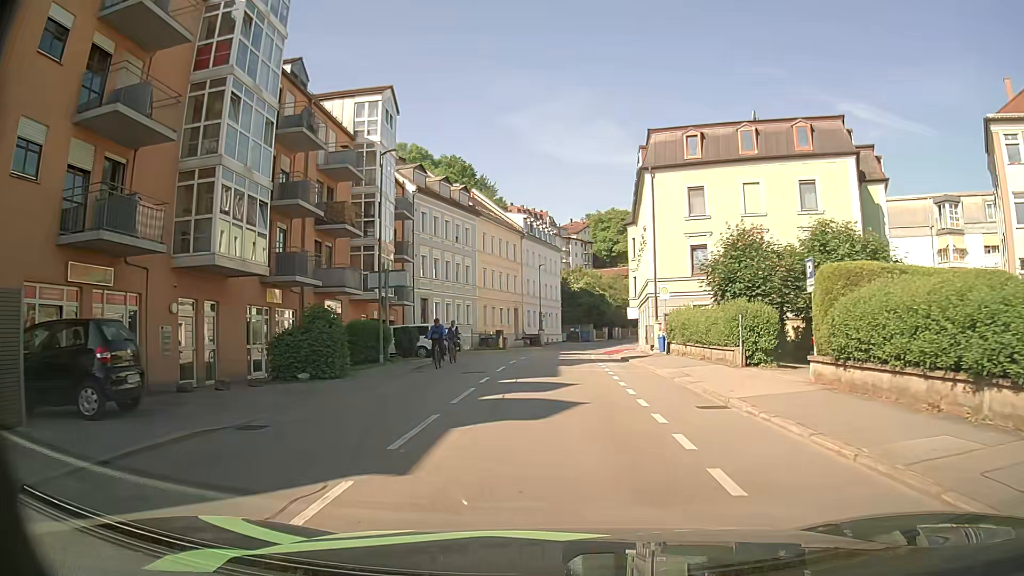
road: tertiary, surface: asphalt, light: Day
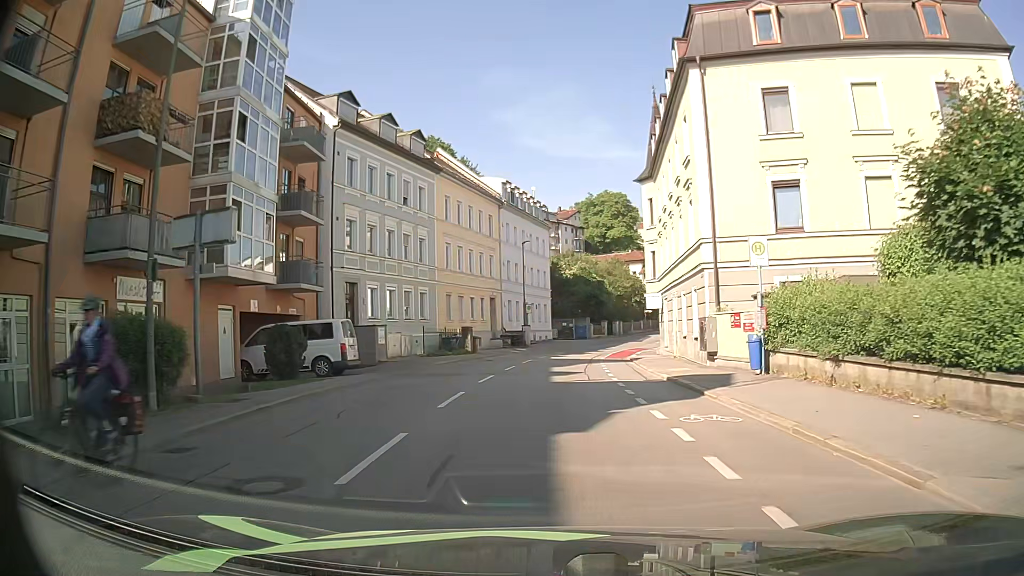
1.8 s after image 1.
(0.0, +15.4) m; +1°
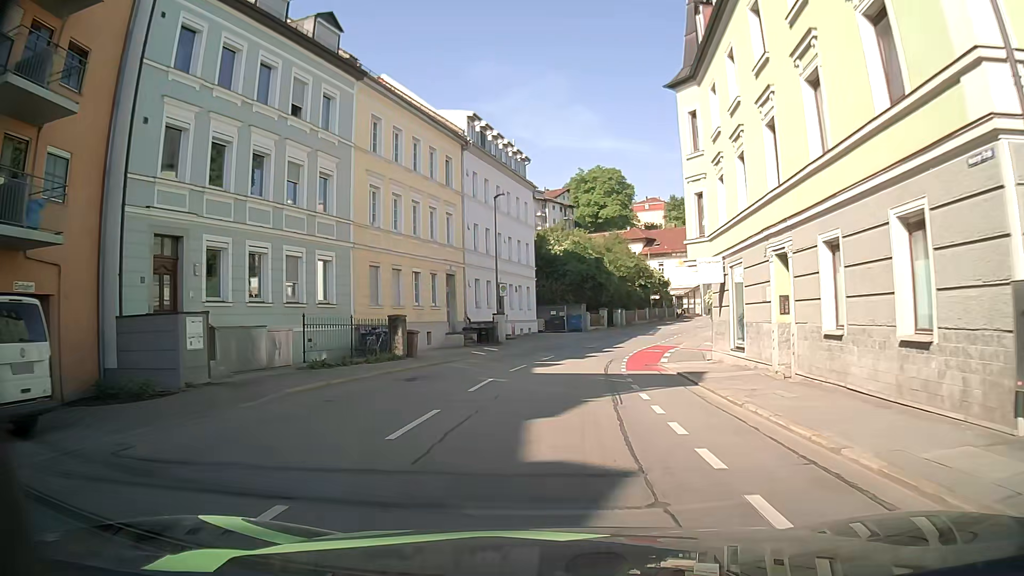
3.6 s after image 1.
(0.0, +15.7) m; +1°
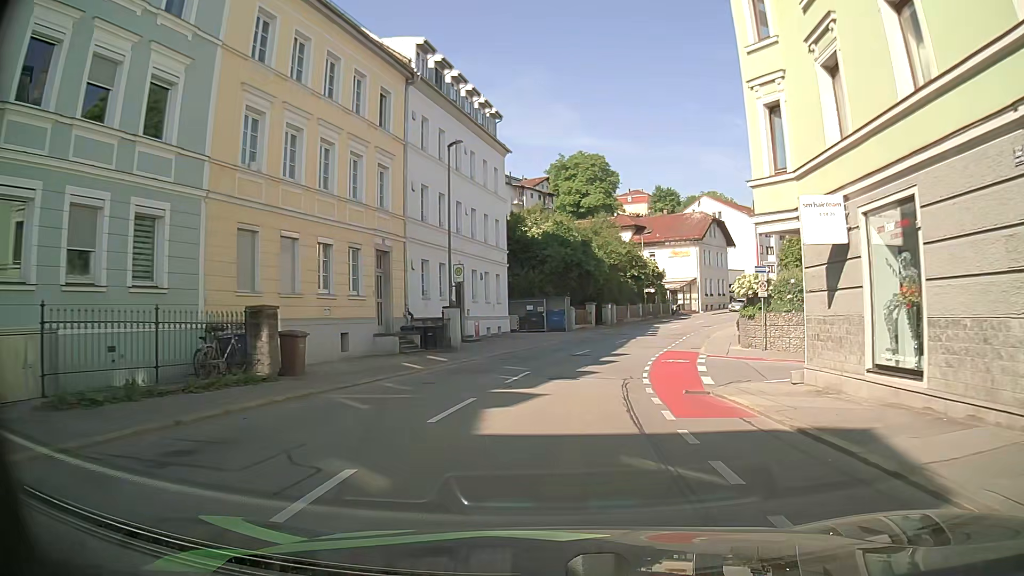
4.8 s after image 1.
(+0.1, +10.6) m; +1°
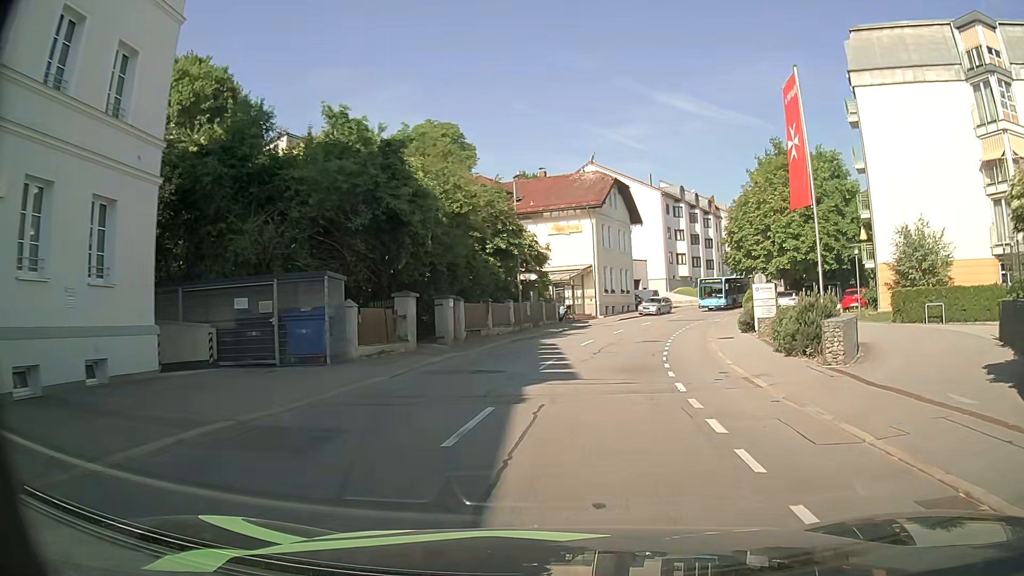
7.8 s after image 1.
(+2.8, +27.5) m; +12°
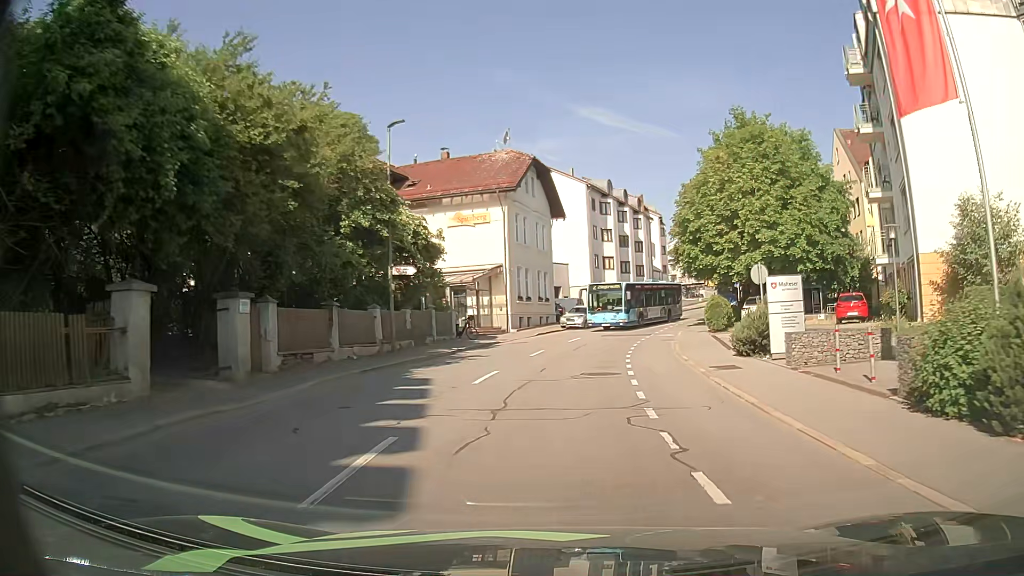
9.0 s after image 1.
(+0.7, +11.2) m; +7°
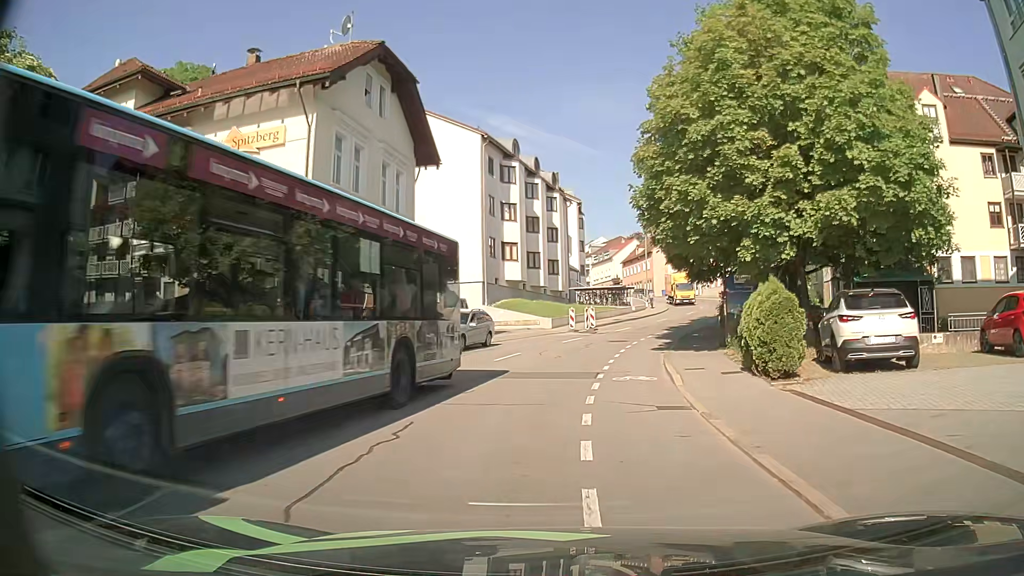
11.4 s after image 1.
(+1.9, +20.3) m; +8°
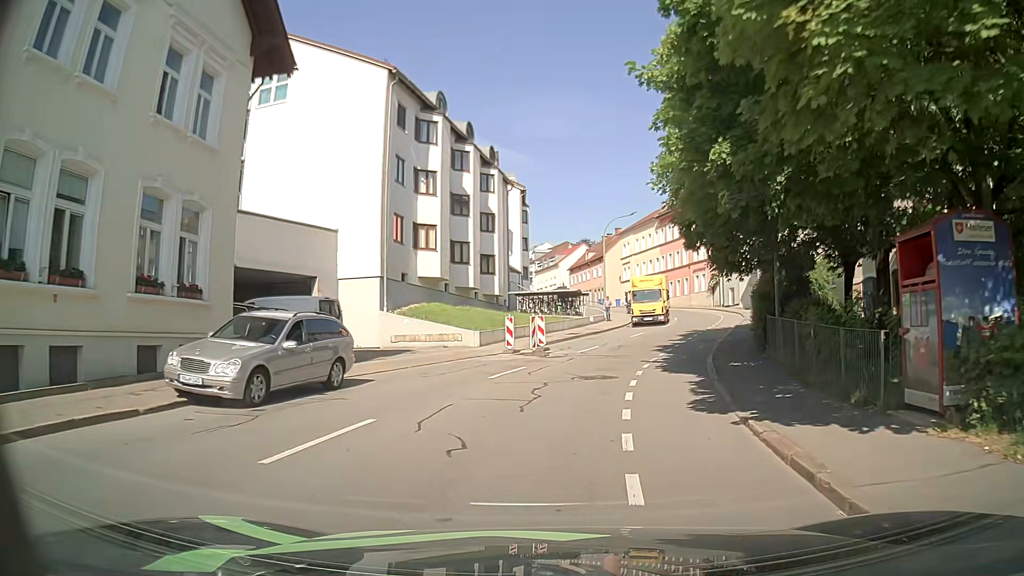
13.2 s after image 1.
(+0.5, +13.5) m; +5°
(0, +10) (+2, +20) (+5, +29) (+8, +39) (+10, +49) (+11, +59) (+11, +69) (+9, +78) (+7, +88) (+5, +98) m
